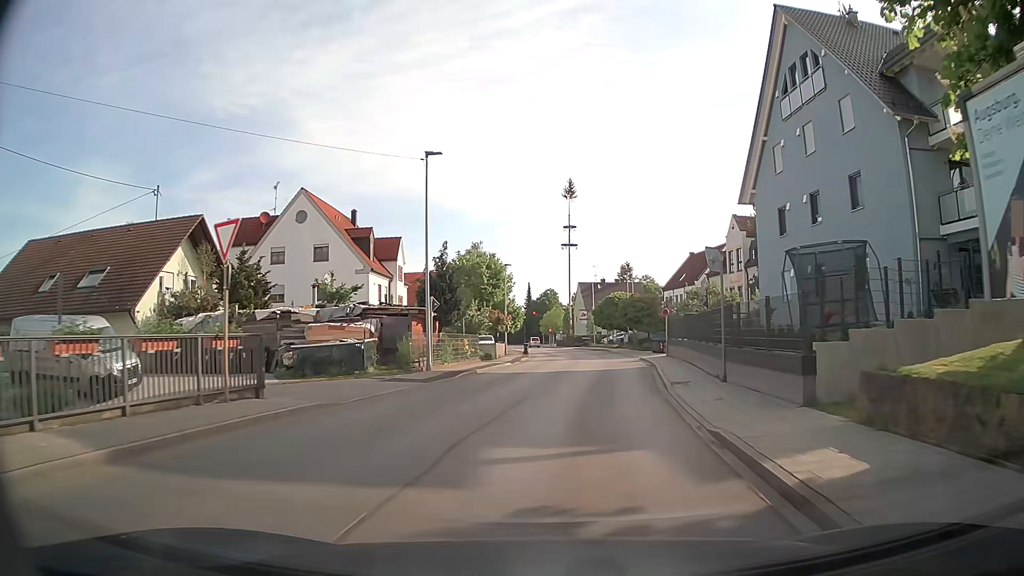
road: secondary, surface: asphalt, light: Day
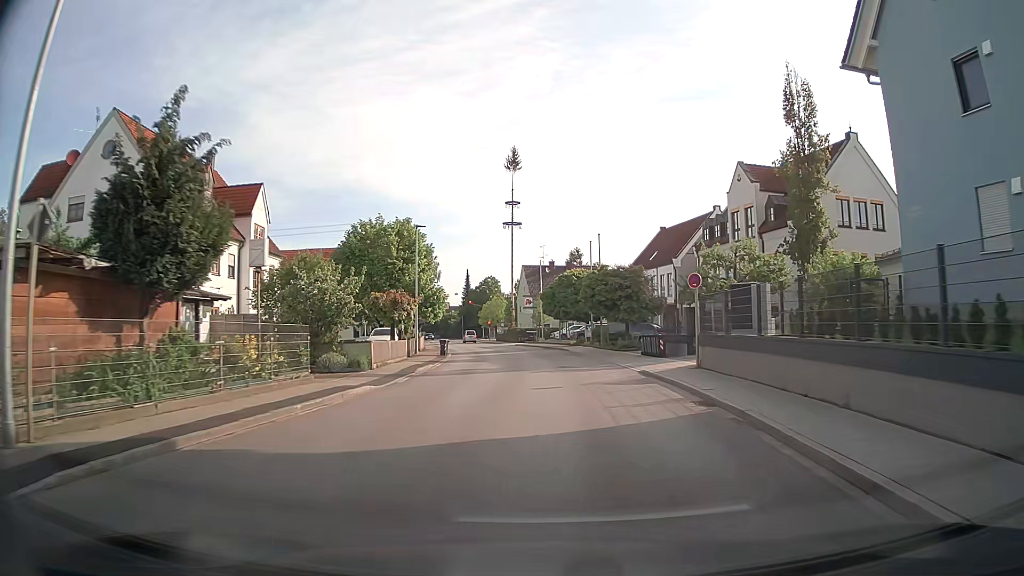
(+0.8, +19.2) m; +4°
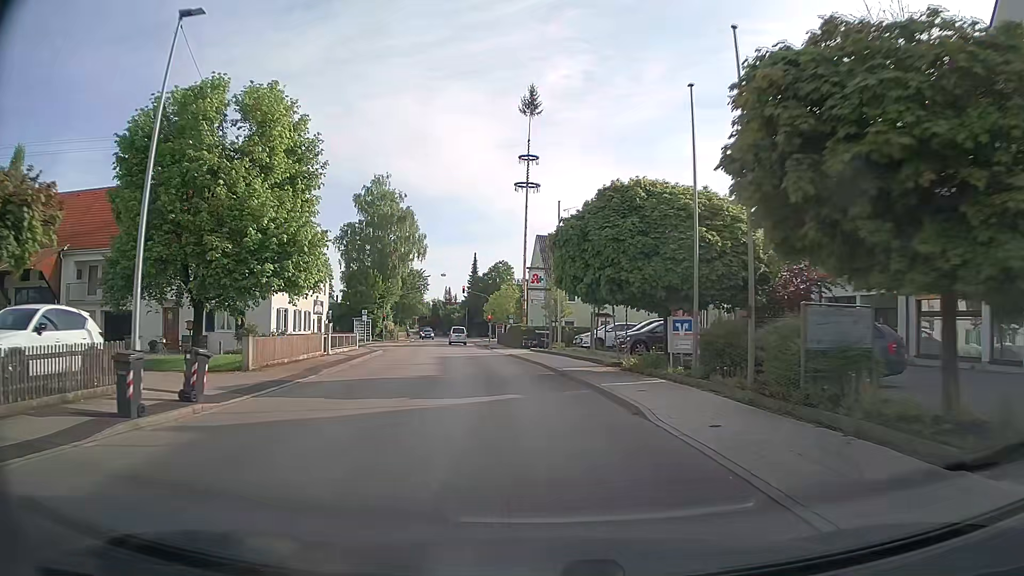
(+0.6, +31.2) m; -2°
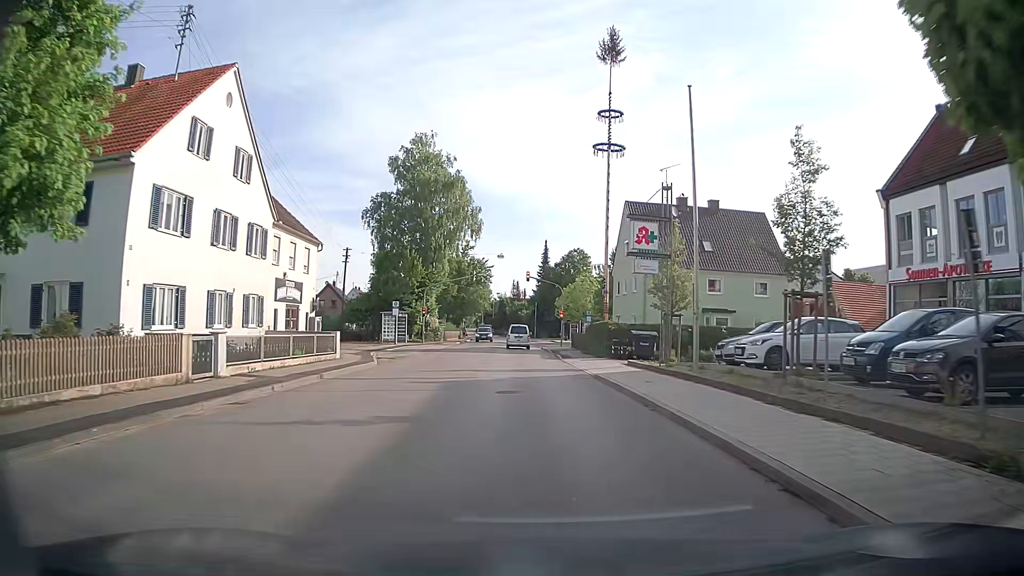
(-1.2, +18.1) m; -7°
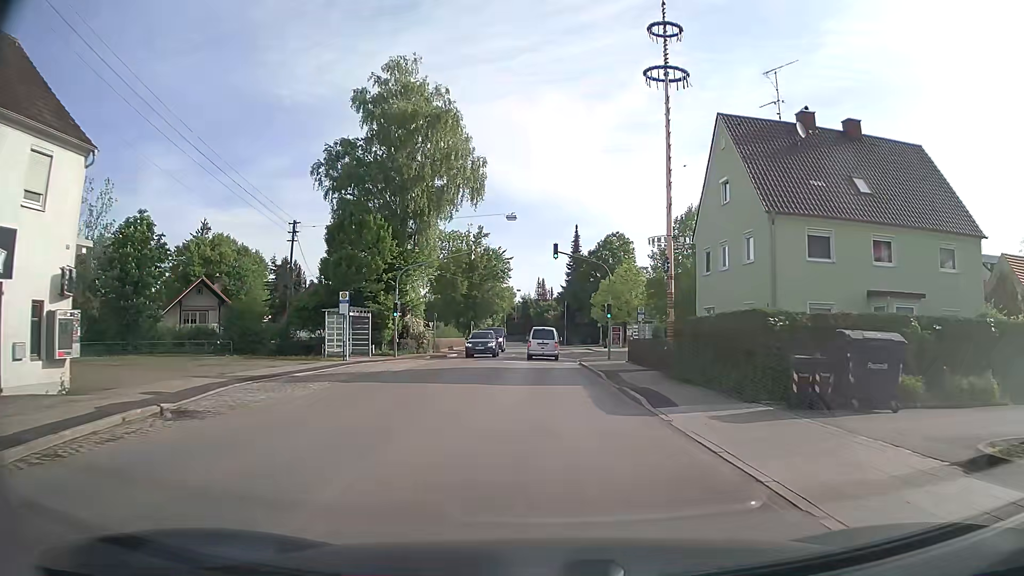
(-0.3, +21.4) m; -1°
